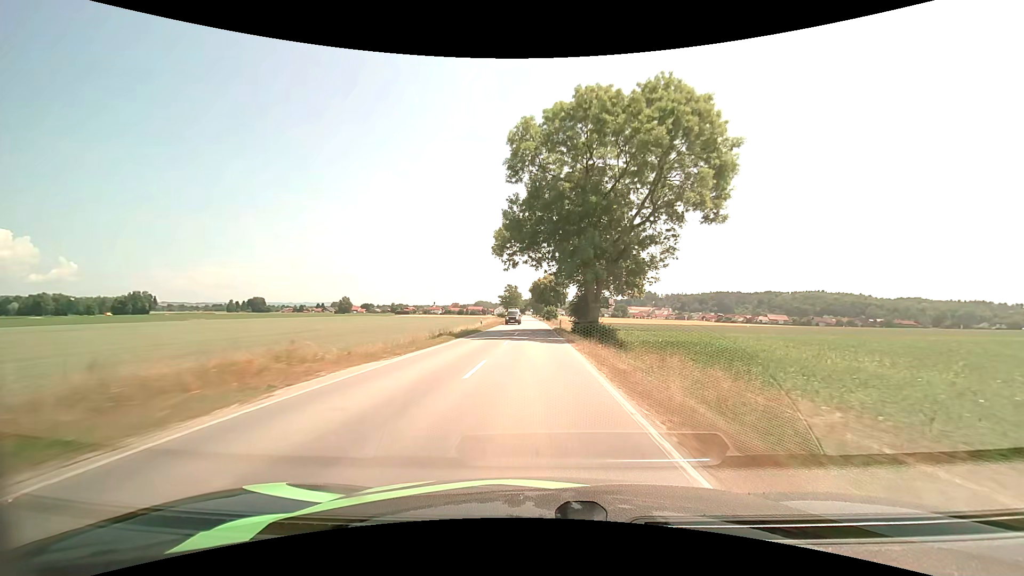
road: secondary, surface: asphalt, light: Day
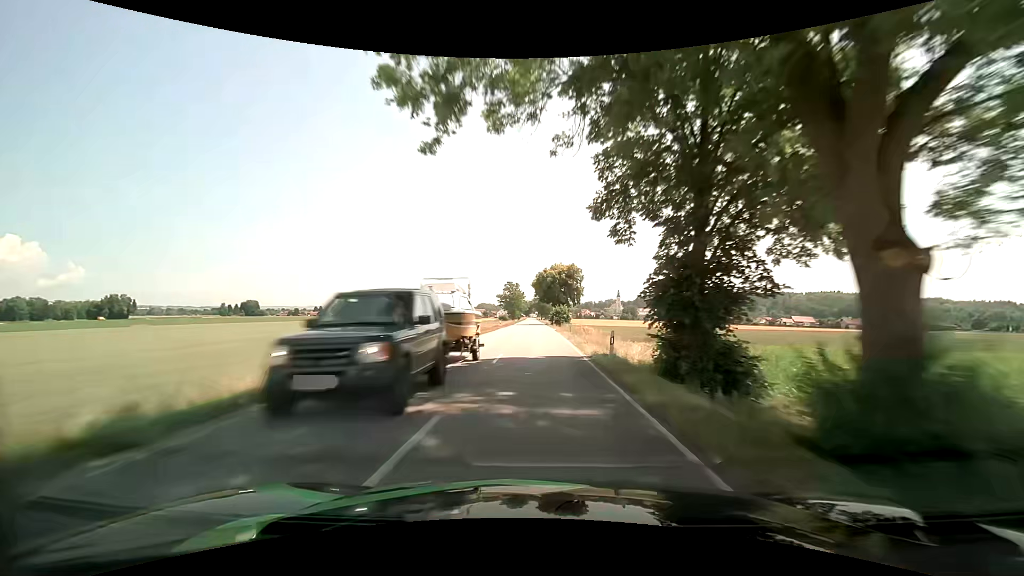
(-0.2, +30.8) m; -1°
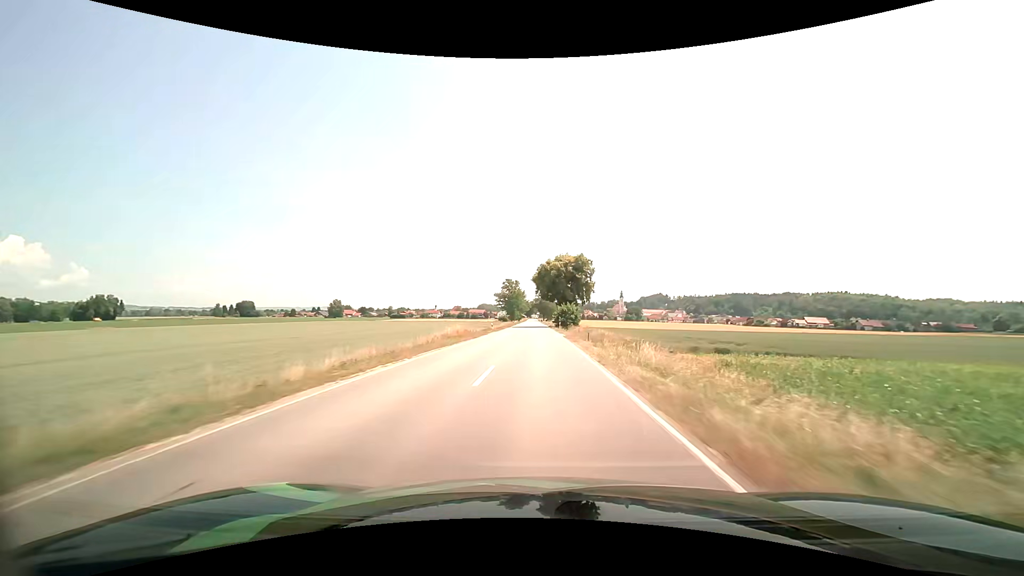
(0.0, +15.5) m; 0°
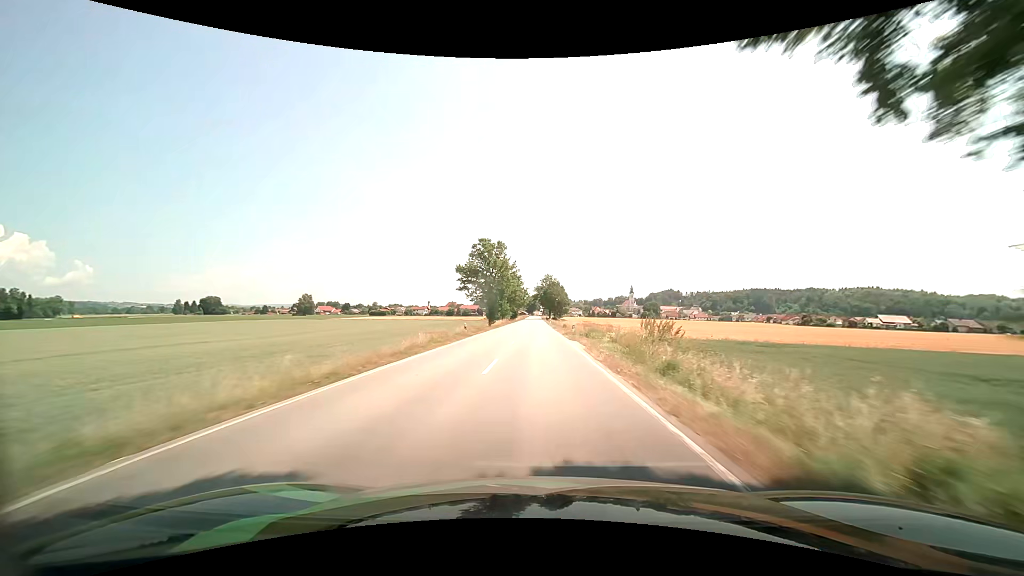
(-0.2, +77.6) m; 0°
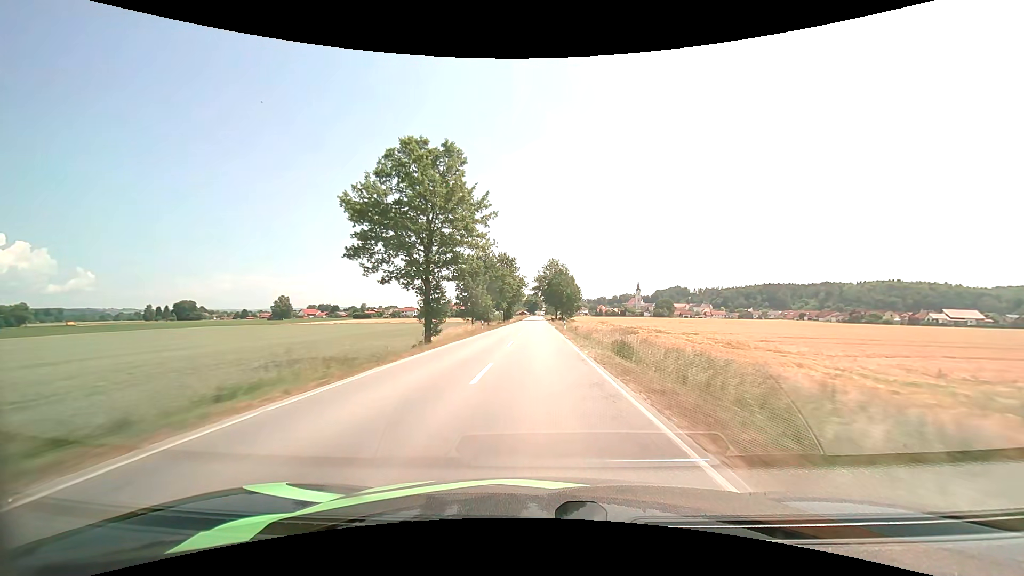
(-0.1, +46.0) m; 0°
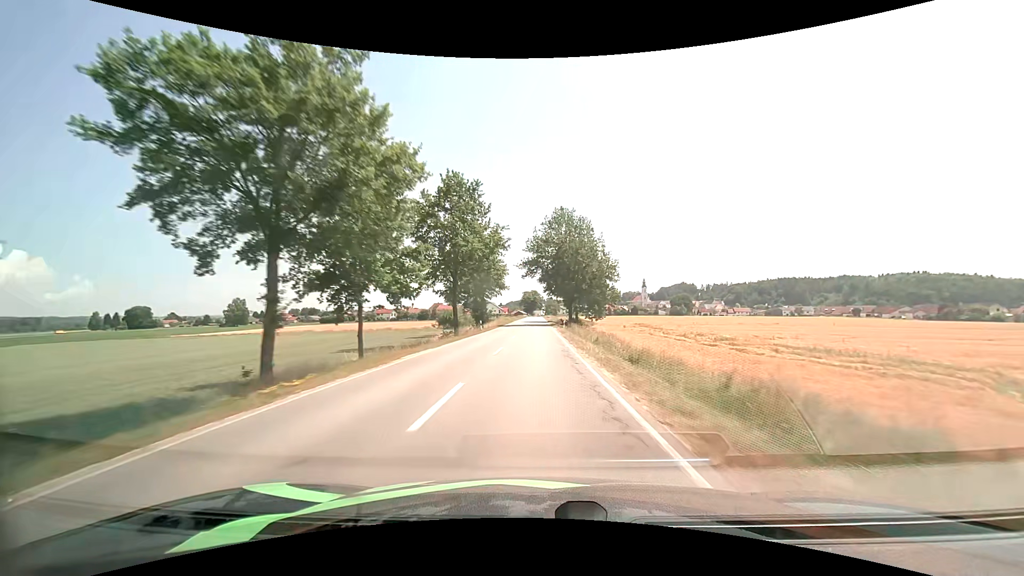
(+0.1, +61.0) m; 0°
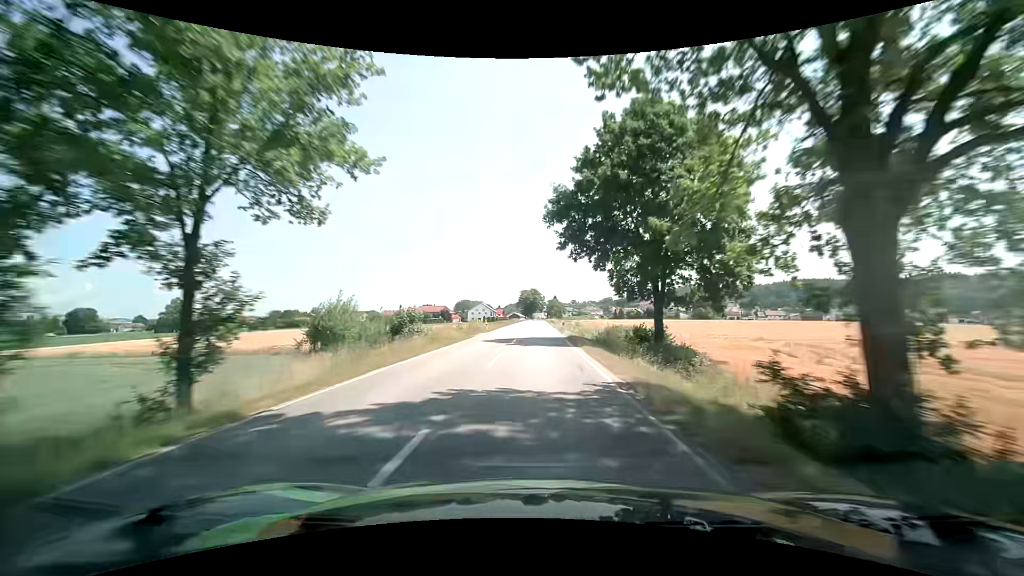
(-0.4, +59.9) m; 0°
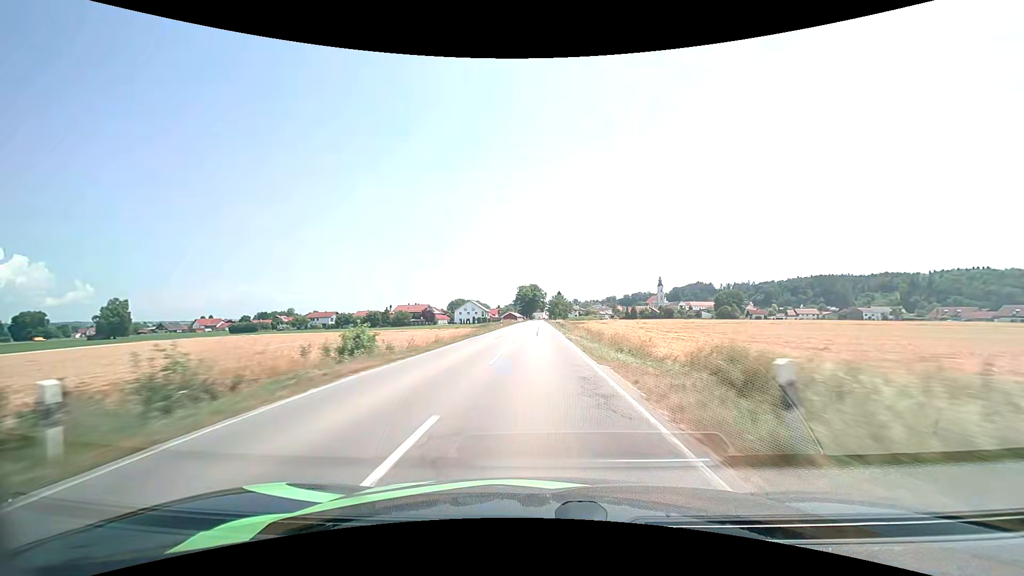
(+0.2, +44.5) m; 0°
(0, +10) (0, +20) (0, +30) (0, +40) (0, +50) (0, +60) (0, +70) (0, +80) (0, +90) (0, +100) m
